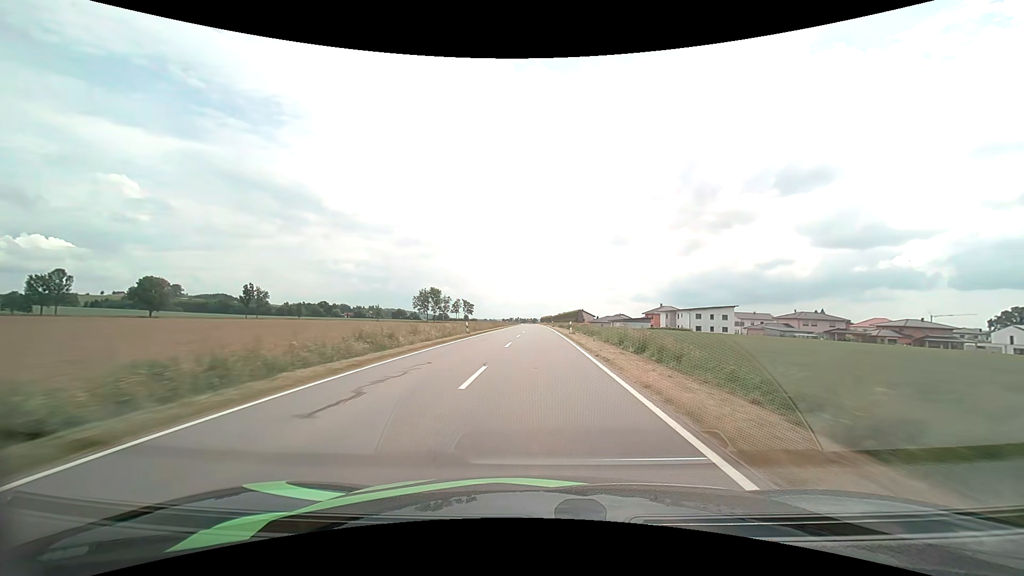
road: tertiary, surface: asphalt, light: Day
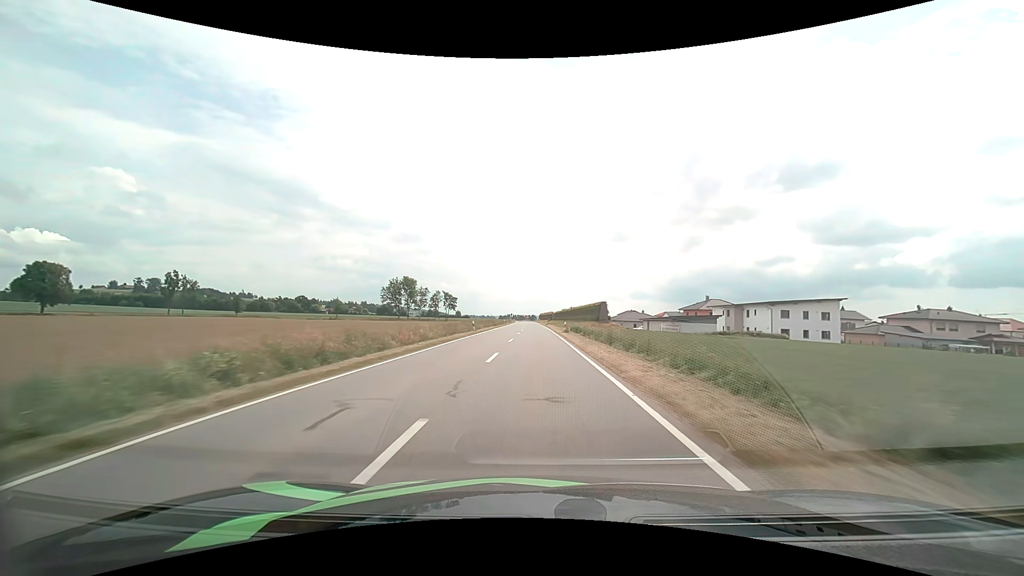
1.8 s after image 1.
(0.0, +44.4) m; 0°
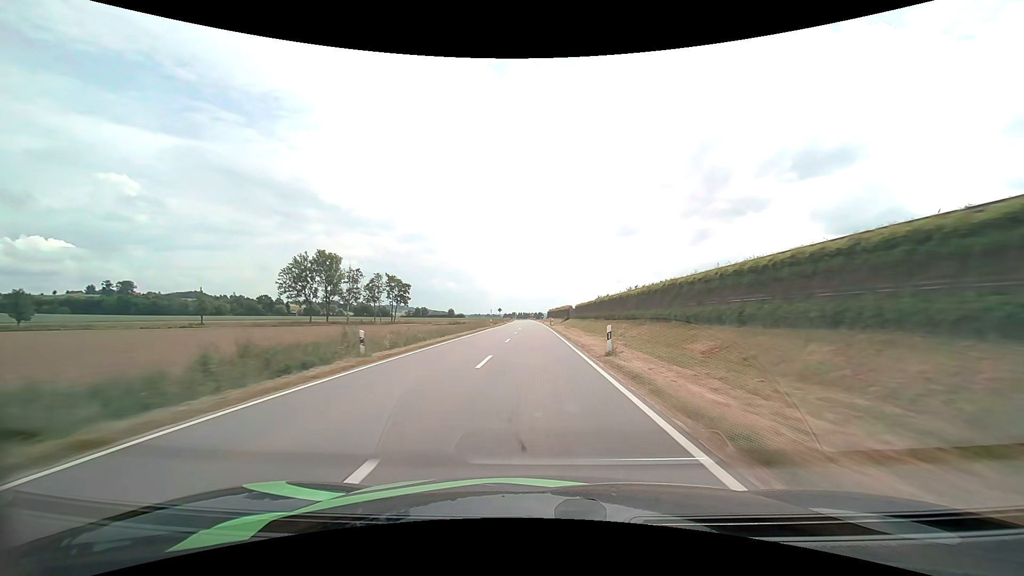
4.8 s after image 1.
(-0.5, +76.8) m; -1°
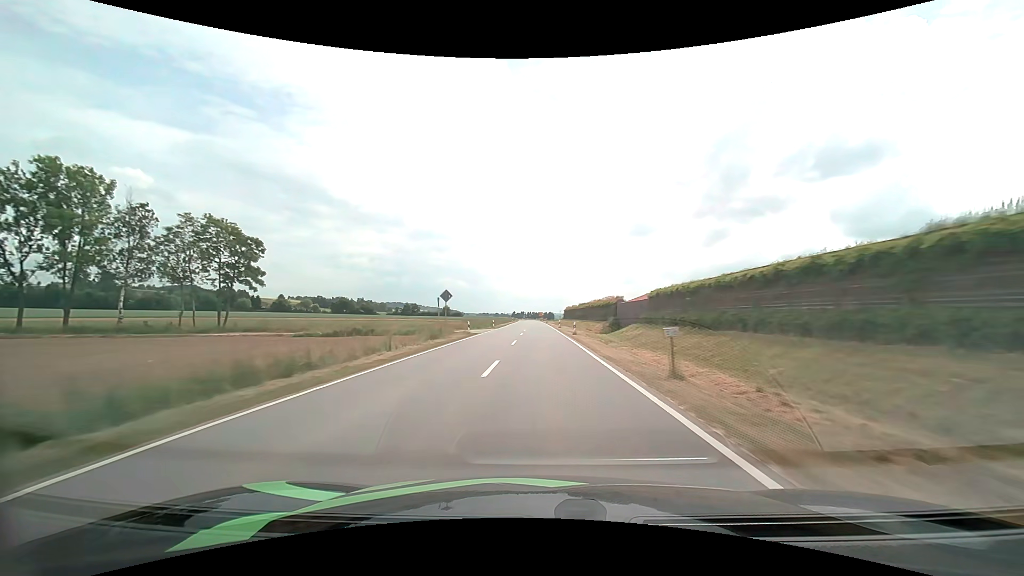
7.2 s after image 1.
(-0.9, +64.2) m; -1°
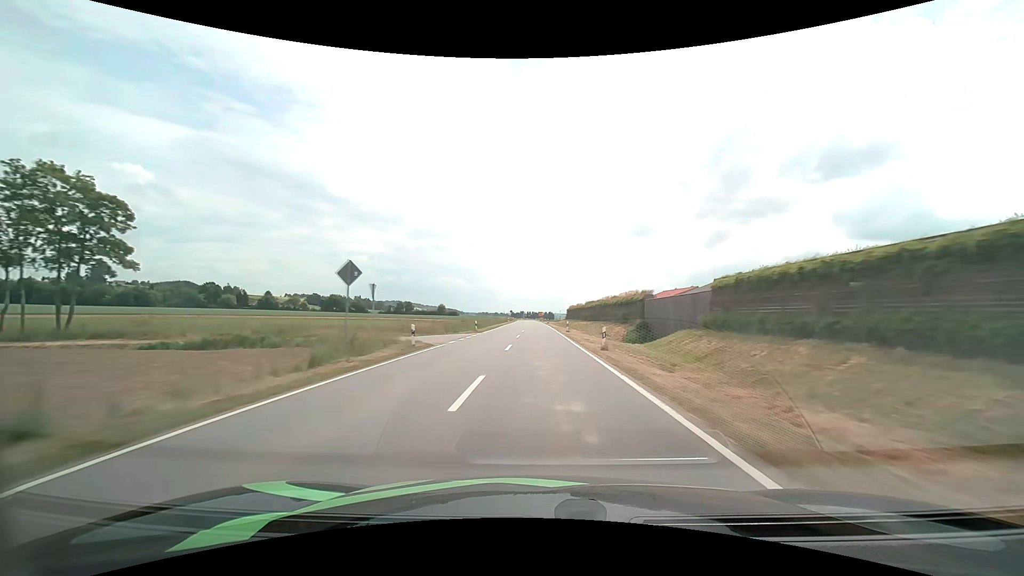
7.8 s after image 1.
(0.0, +16.4) m; 0°
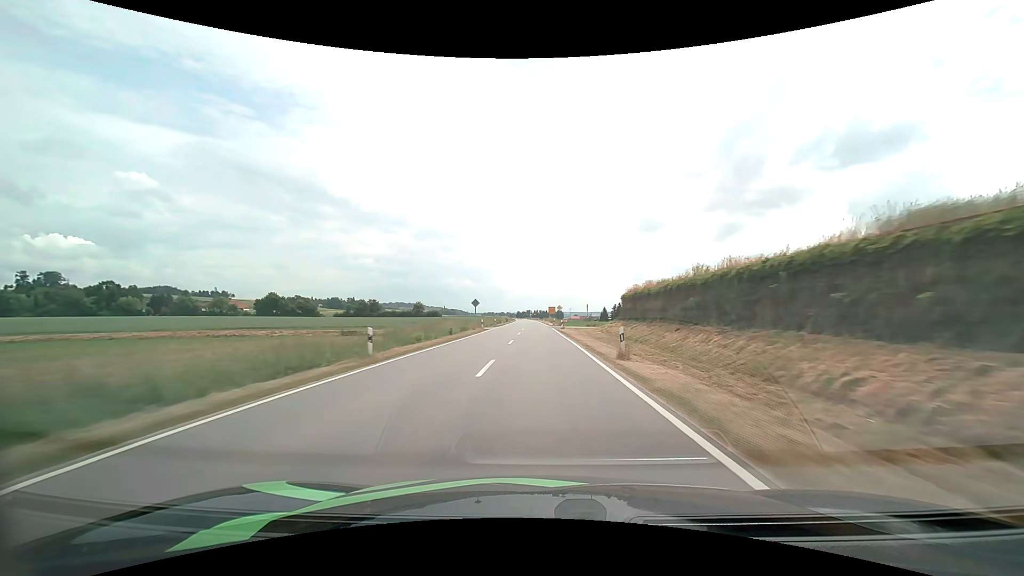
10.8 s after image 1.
(-0.4, +83.3) m; -1°
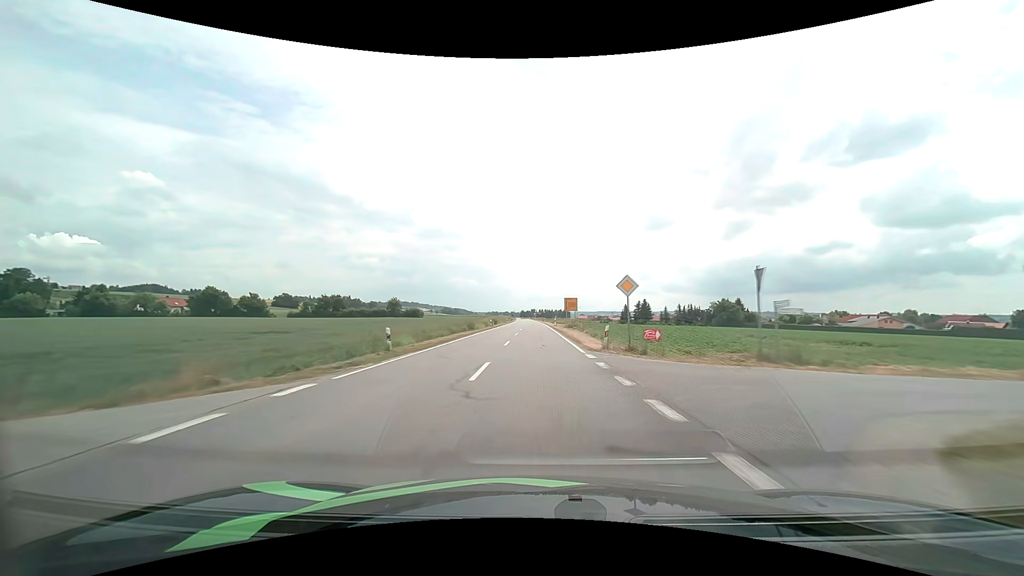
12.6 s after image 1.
(-0.2, +50.7) m; -1°
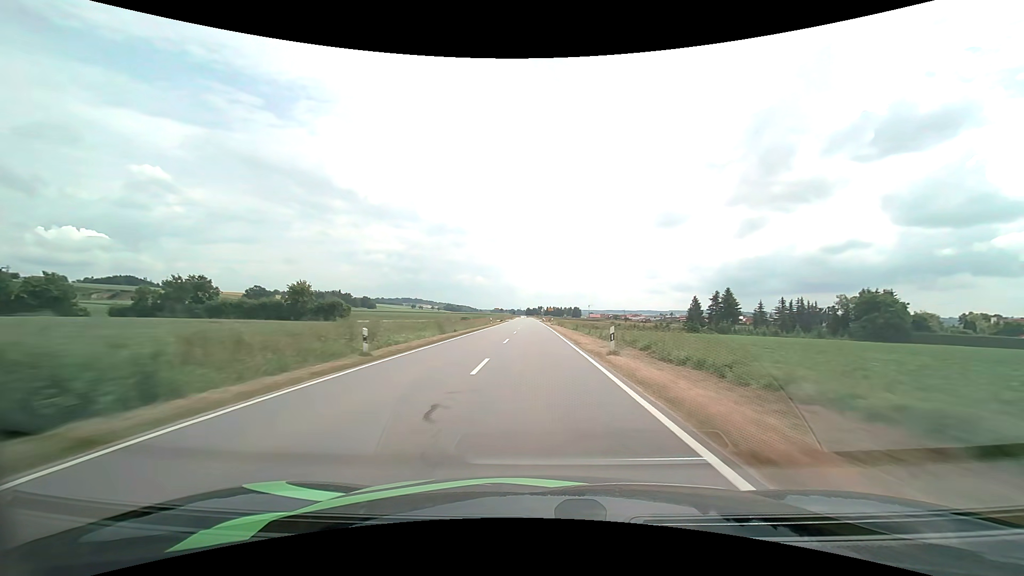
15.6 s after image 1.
(-0.8, +86.1) m; -1°
(0, +10) (0, +20) (0, +30) (0, +40) (0, +50) (0, +60) (-1, +70) (-1, +80) (-1, +90) (-1, +100) m
